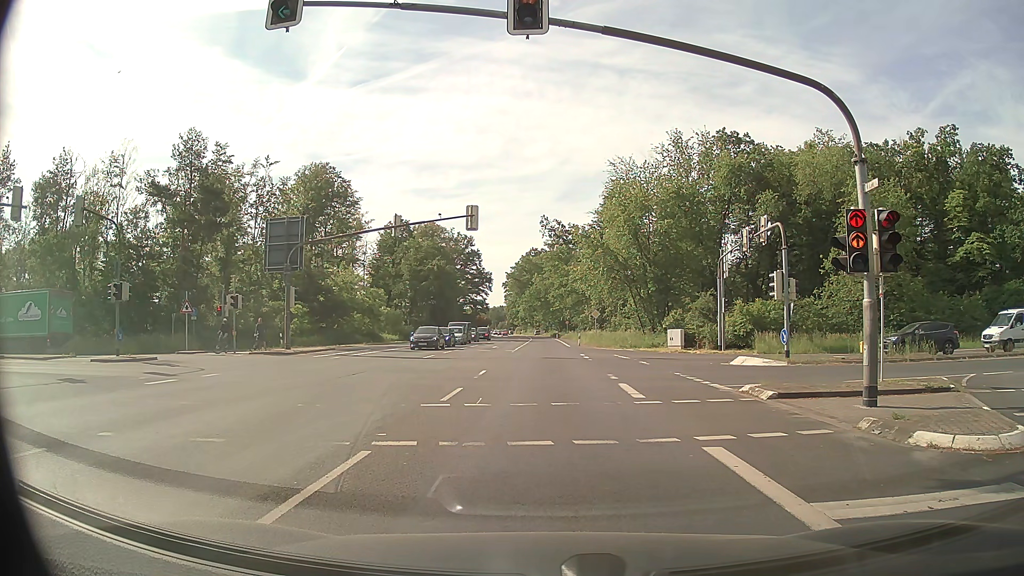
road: primary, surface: asphalt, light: Day
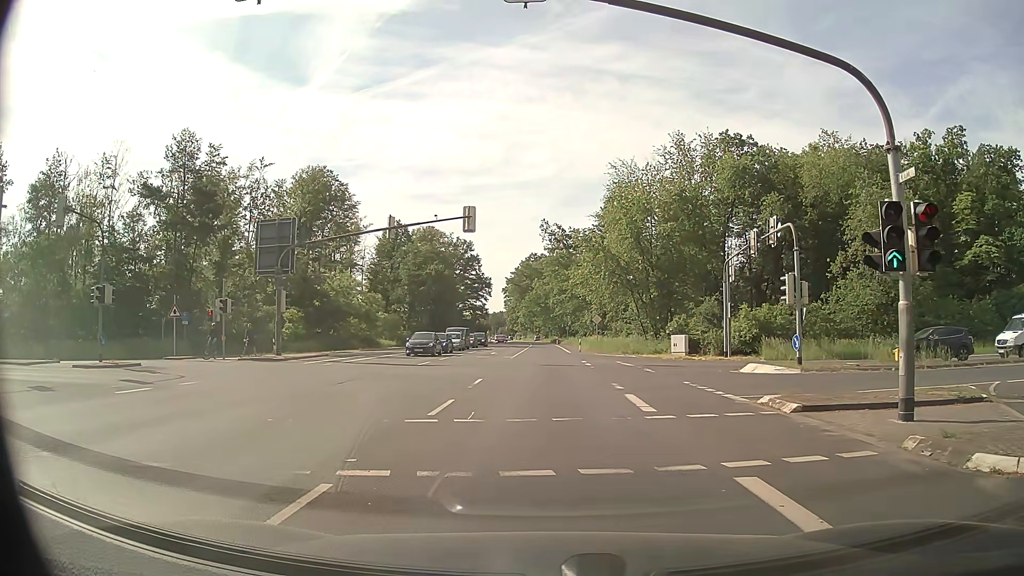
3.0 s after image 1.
(0.0, +1.5) m; +1°
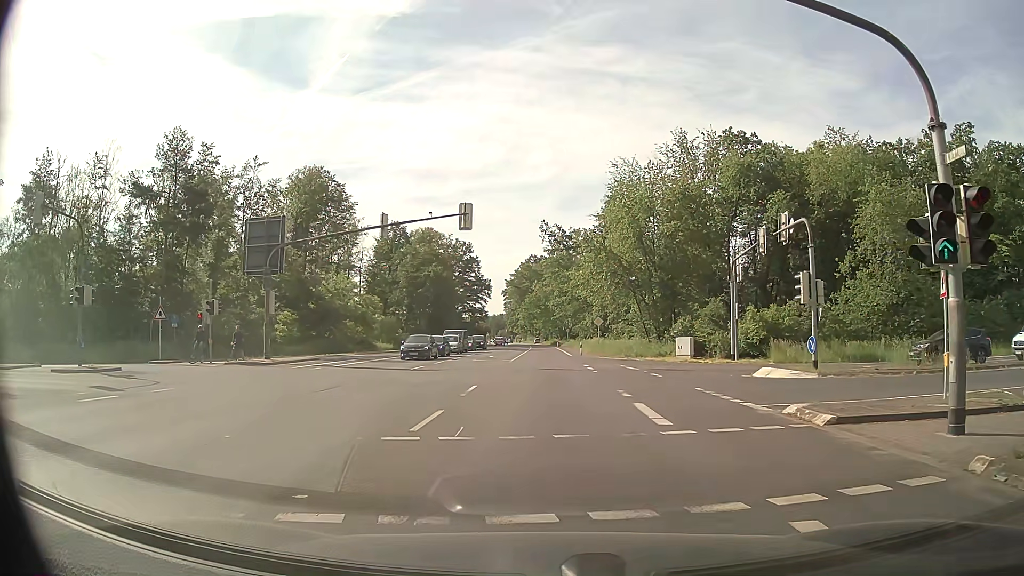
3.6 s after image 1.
(0.0, +1.7) m; -2°
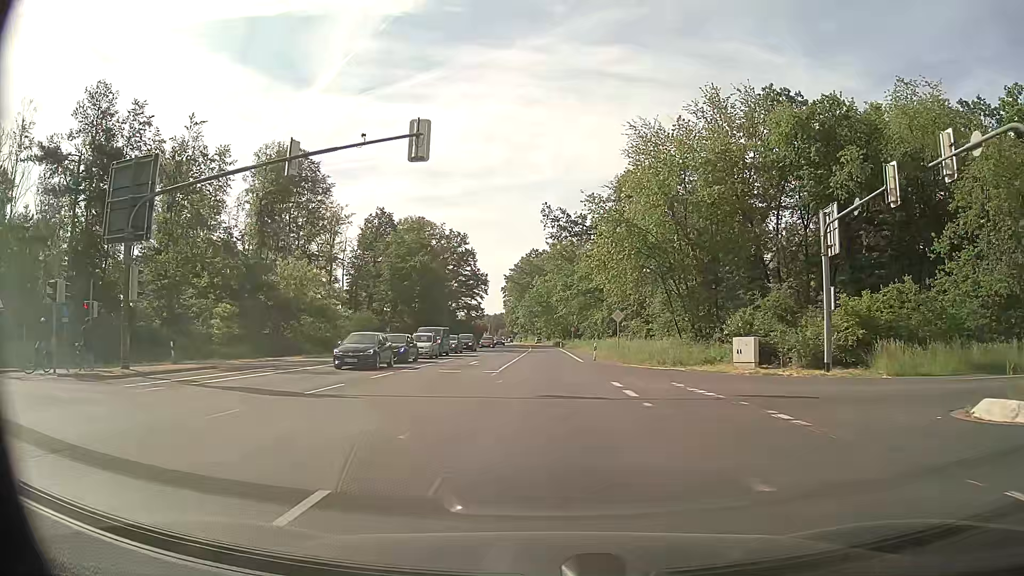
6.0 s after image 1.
(+0.1, +13.6) m; 0°
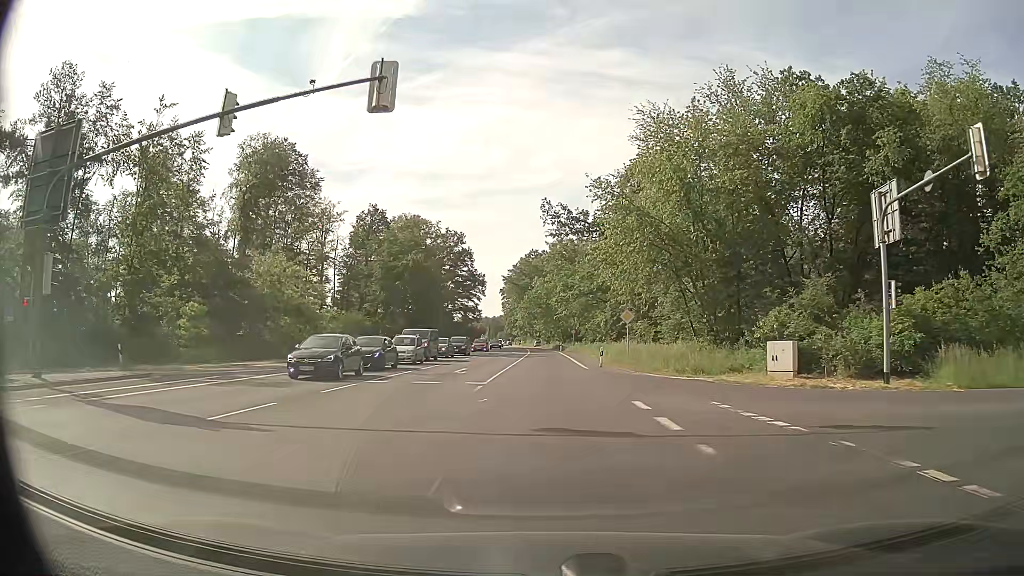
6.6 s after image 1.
(0.0, +5.1) m; 0°
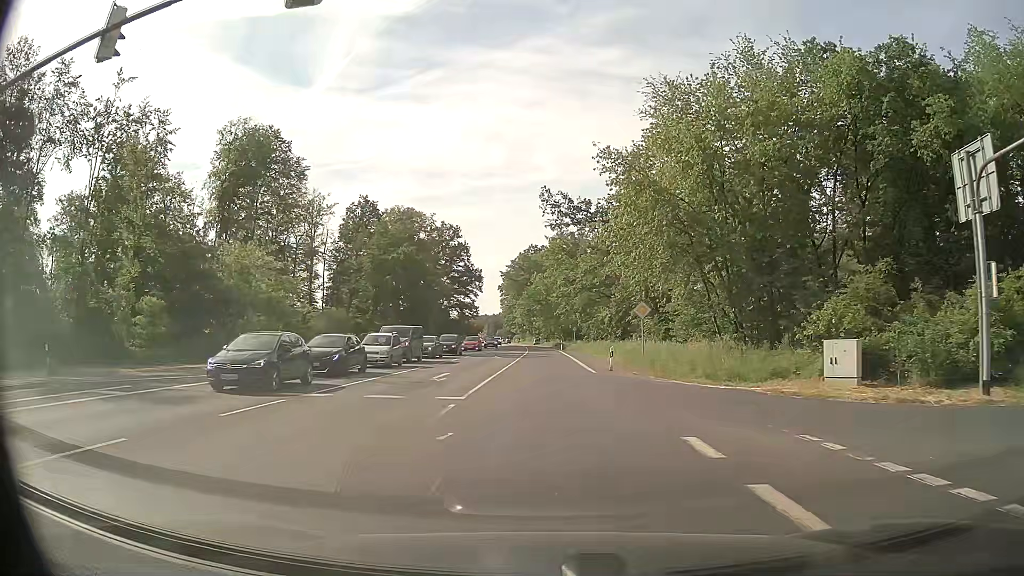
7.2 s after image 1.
(0.0, +5.7) m; 0°
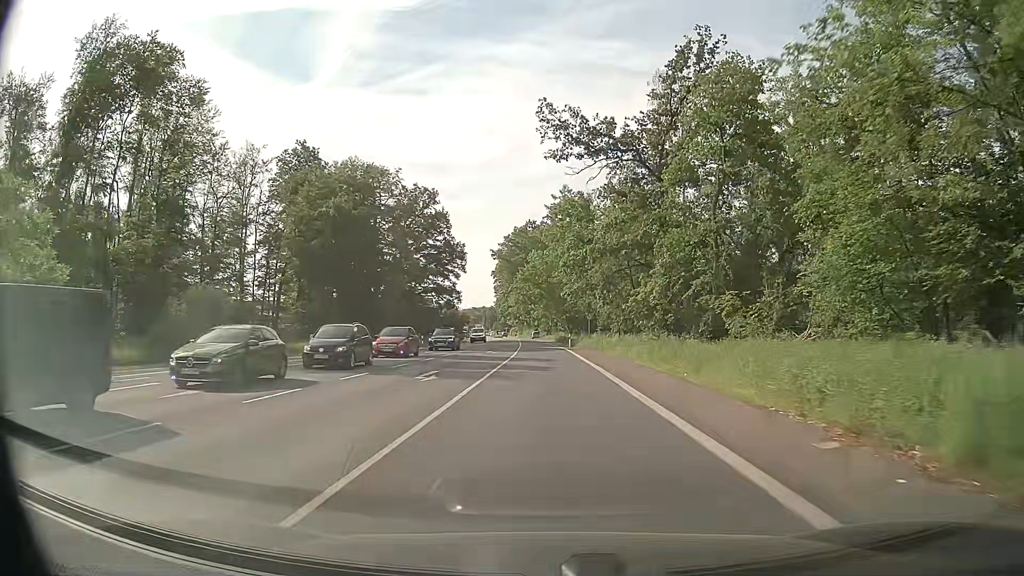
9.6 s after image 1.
(0.0, +28.7) m; 0°
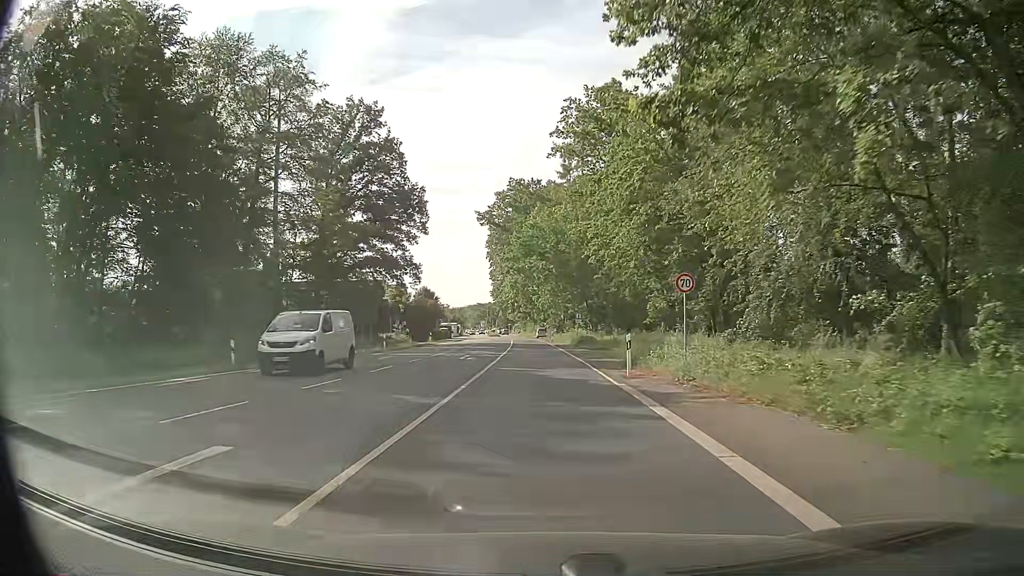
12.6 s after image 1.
(0.0, +39.7) m; 0°
(0, +10) (0, +20) (-1, +30) (-1, +40) (-1, +50) (-2, +60) (-2, +70) (-3, +80) (-4, +90) (-4, +100) m
